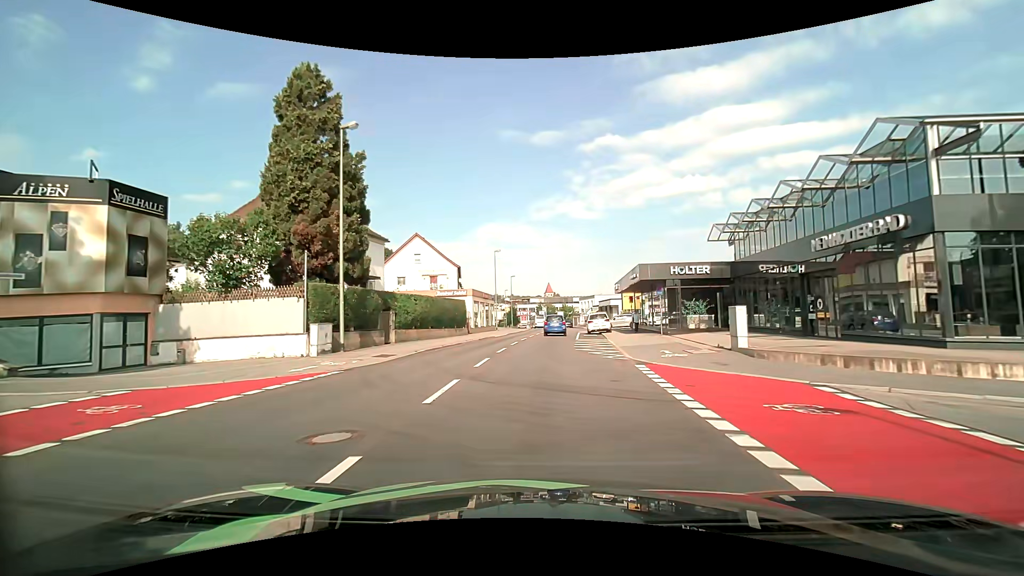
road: tertiary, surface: asphalt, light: Day
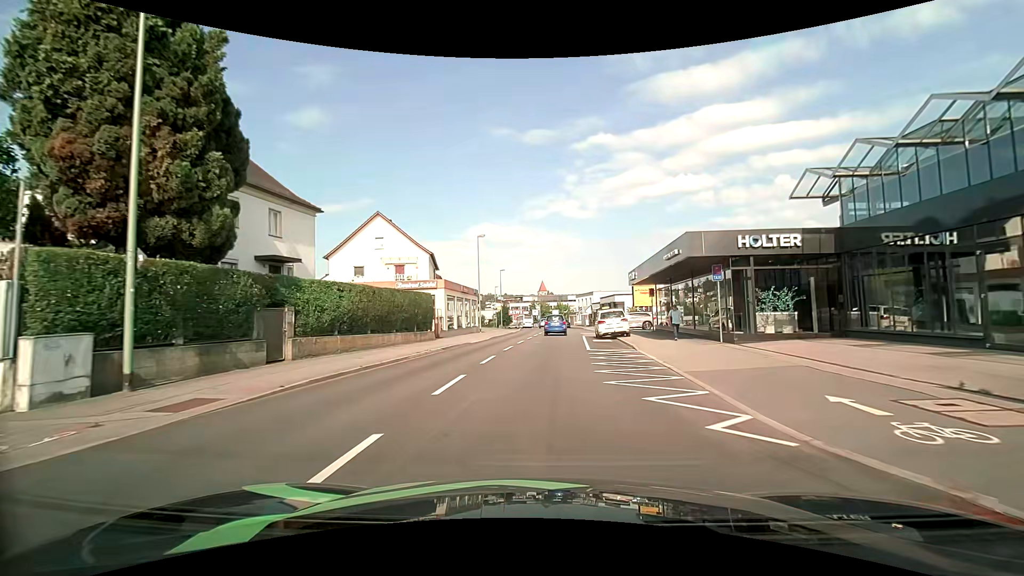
(+0.1, +11.1) m; +1°
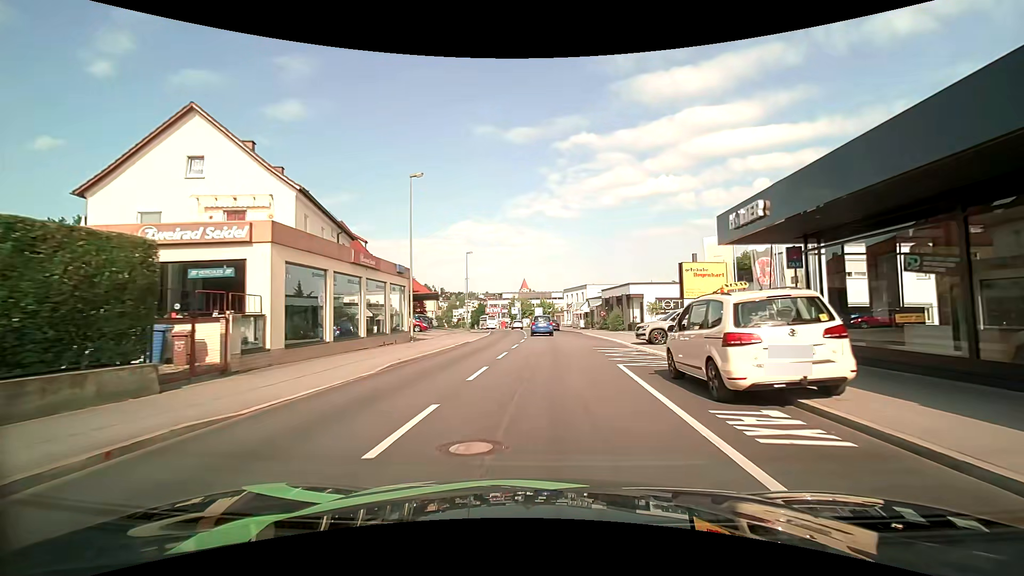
(+0.4, +21.9) m; +2°
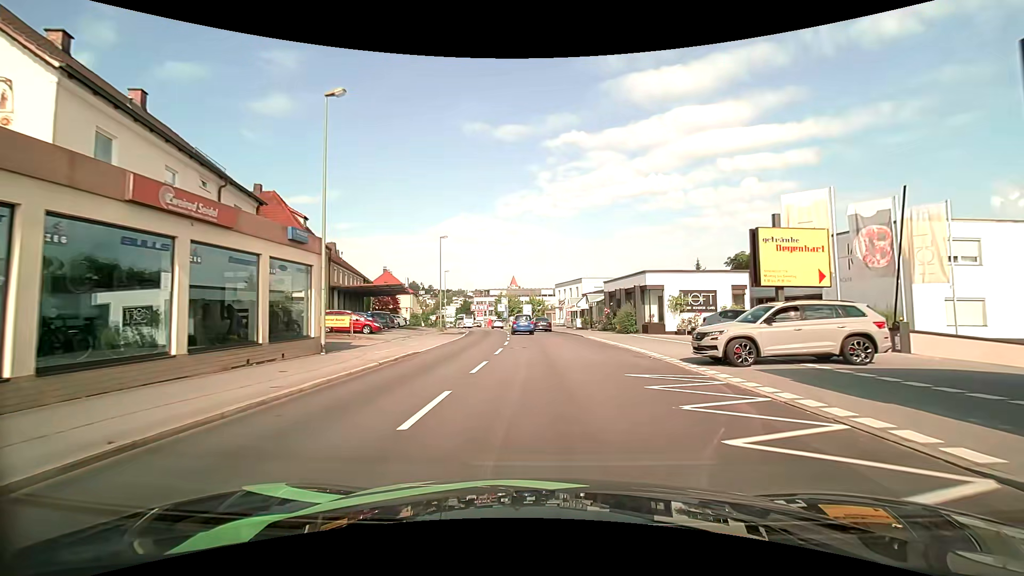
(+0.1, +10.8) m; +1°
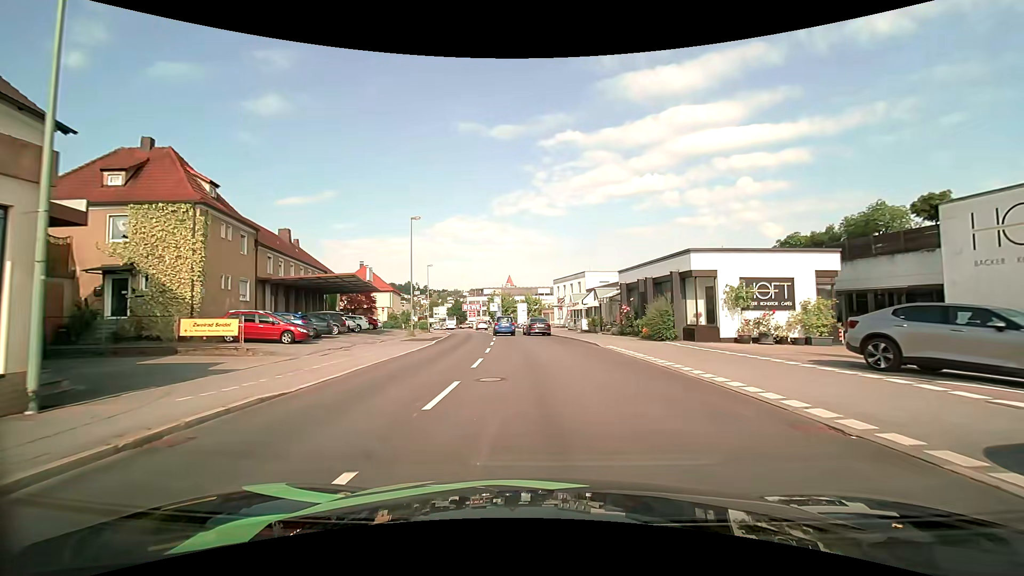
(+0.1, +10.6) m; 0°
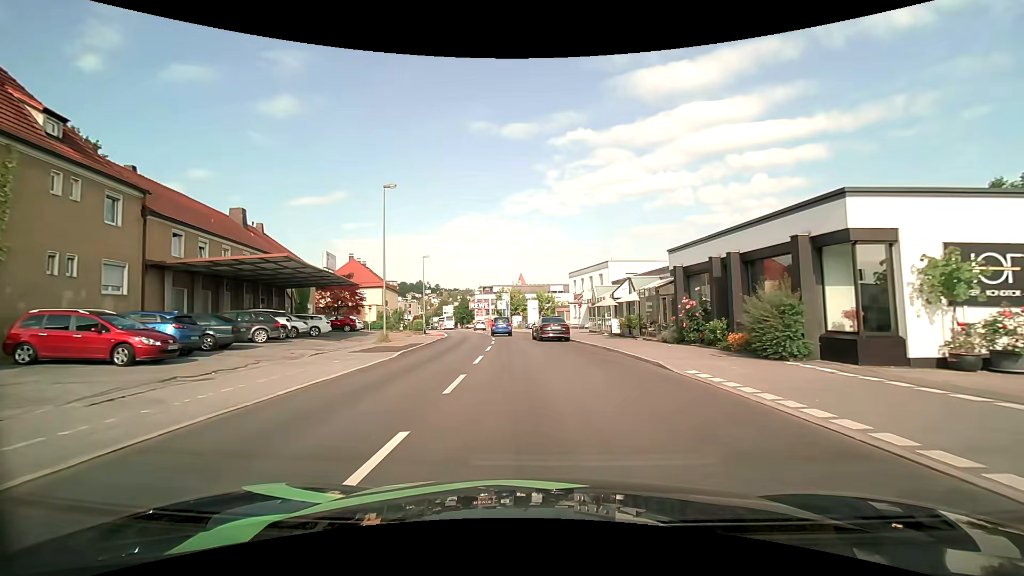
(-0.1, +10.6) m; -1°
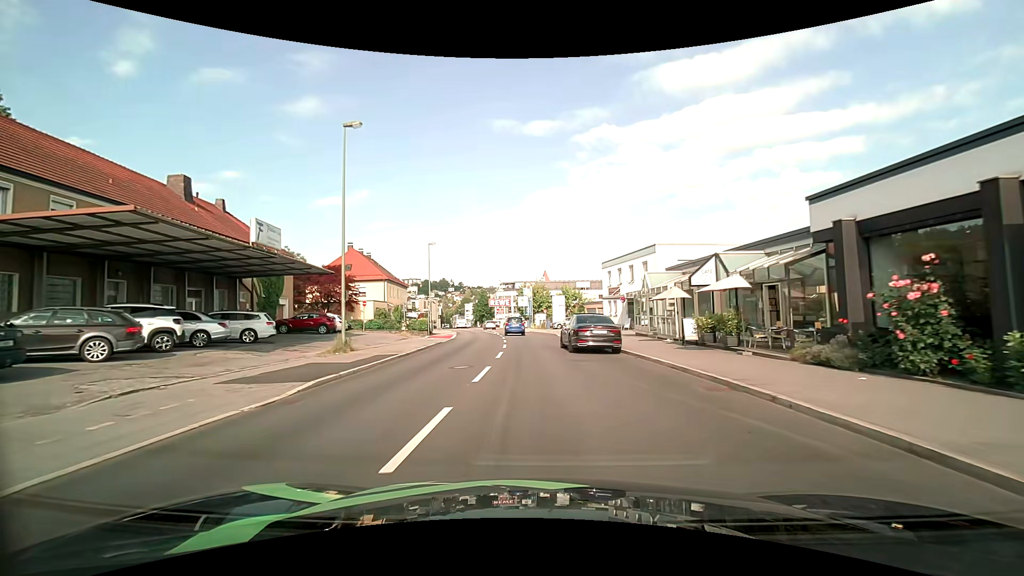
(-0.2, +10.5) m; -2°
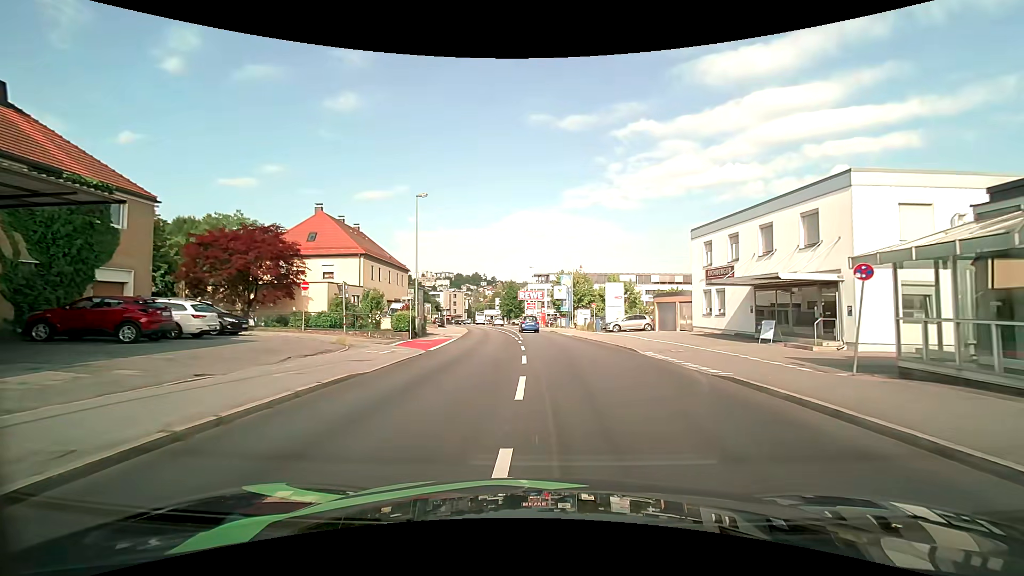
(-1.0, +20.5) m; -4°
(0, +10) (0, +20) (+1, +30) (0, +40) (-1, +50) (-2, +60) (-3, +70) (-5, +80) (-6, +90) (-8, +99) m
